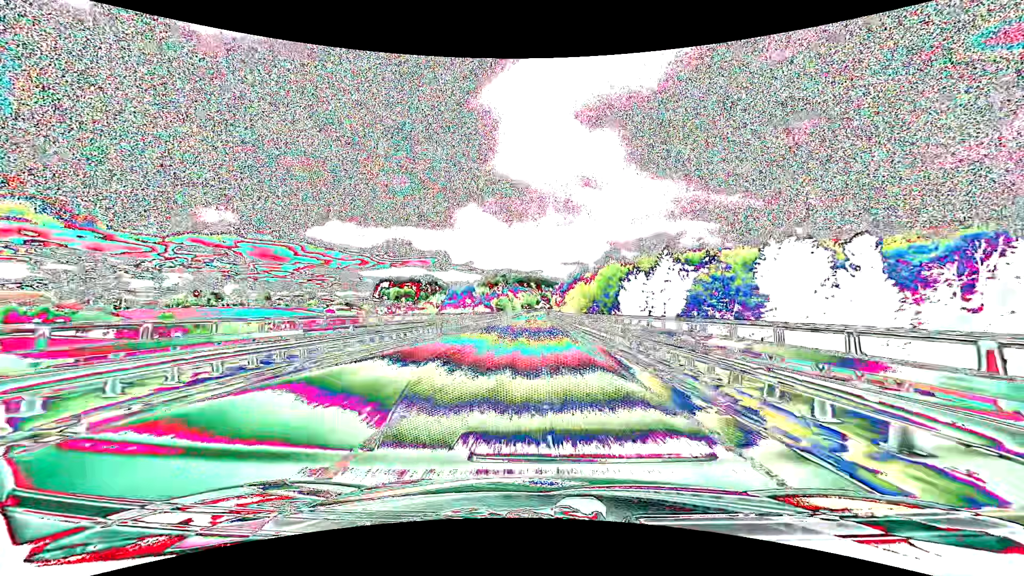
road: primary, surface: asphalt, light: Day
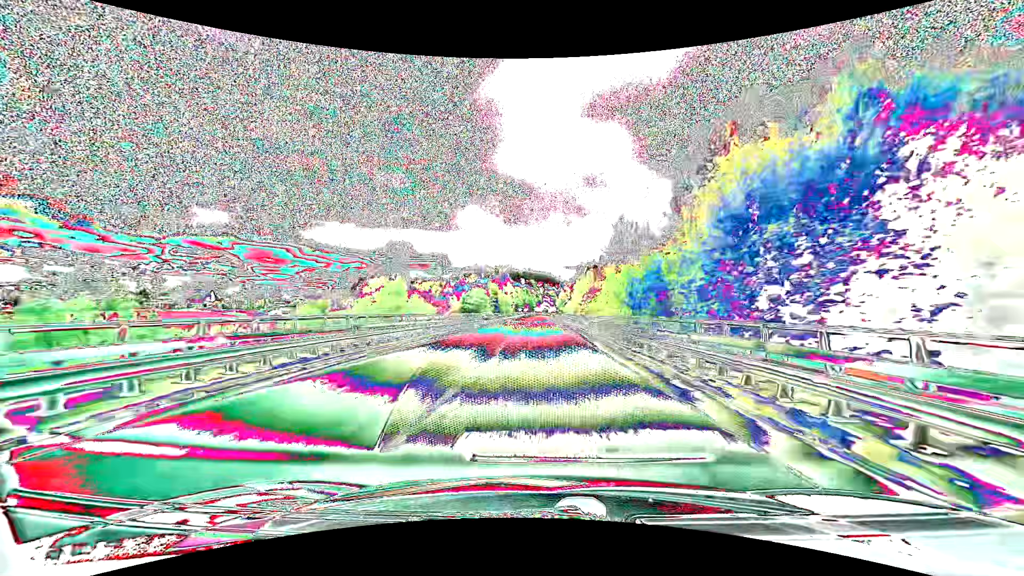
(-0.1, +80.0) m; 0°
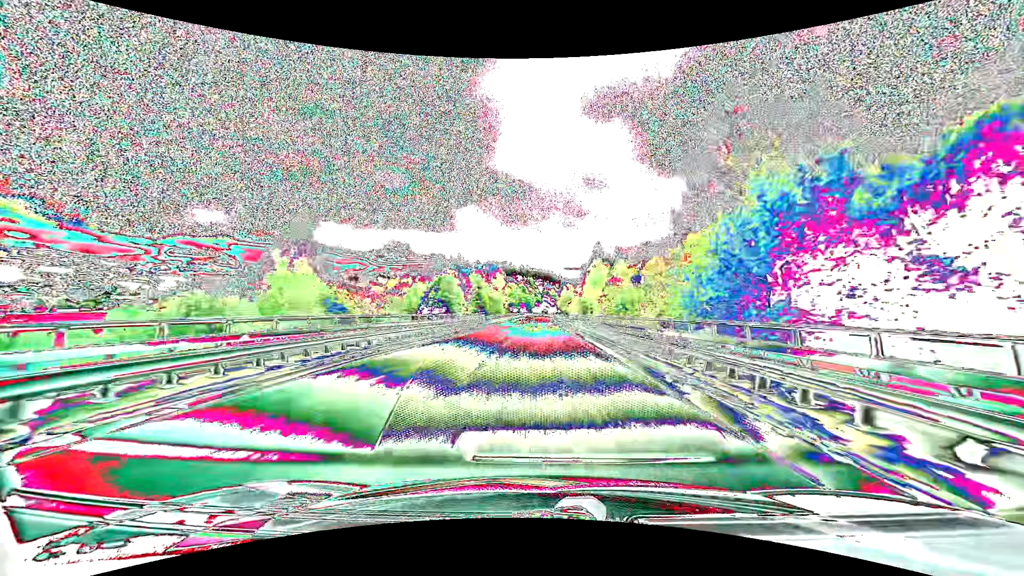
(0.0, +31.3) m; 0°
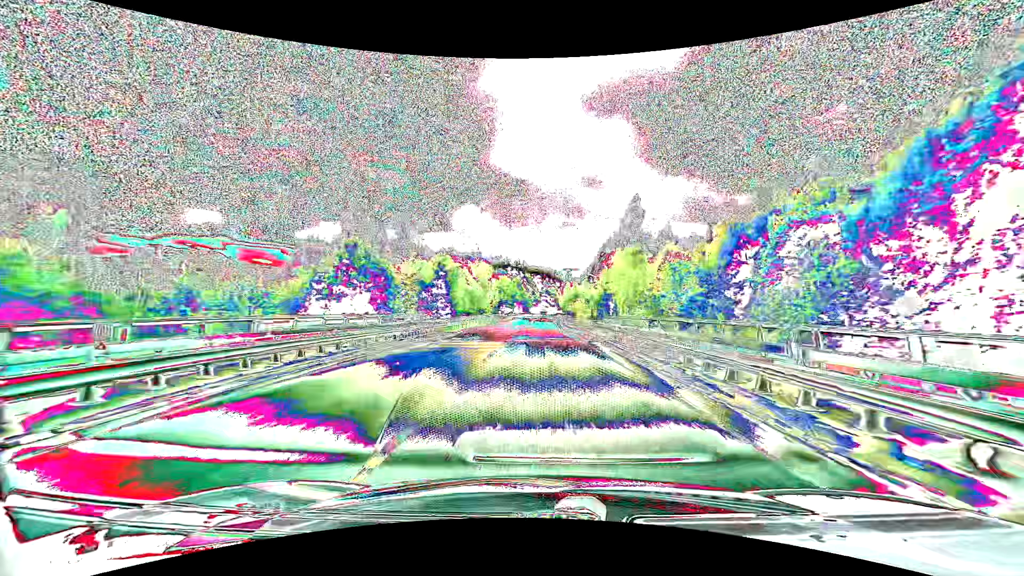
(+0.1, +31.0) m; 0°
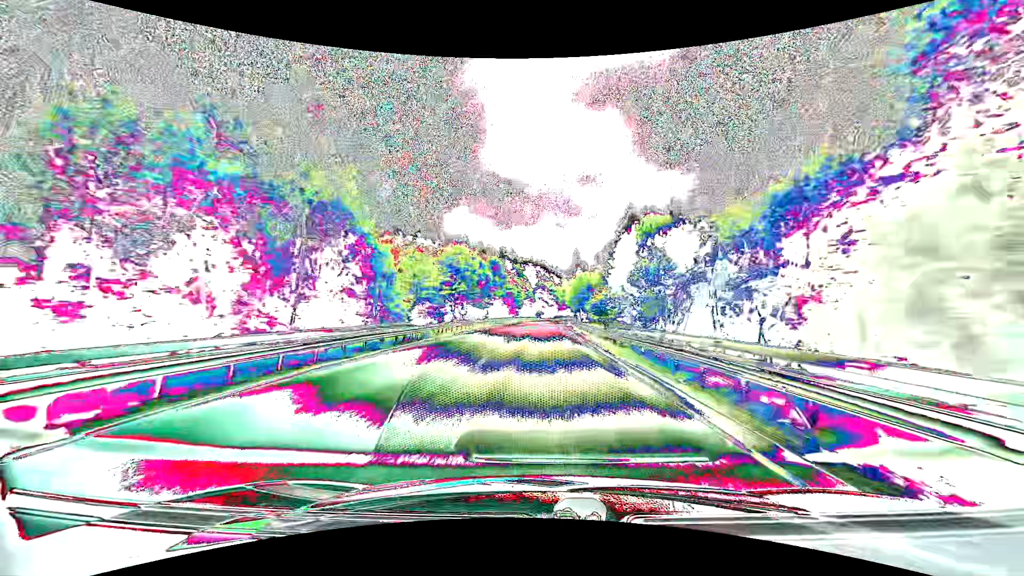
(+0.2, +61.1) m; 0°
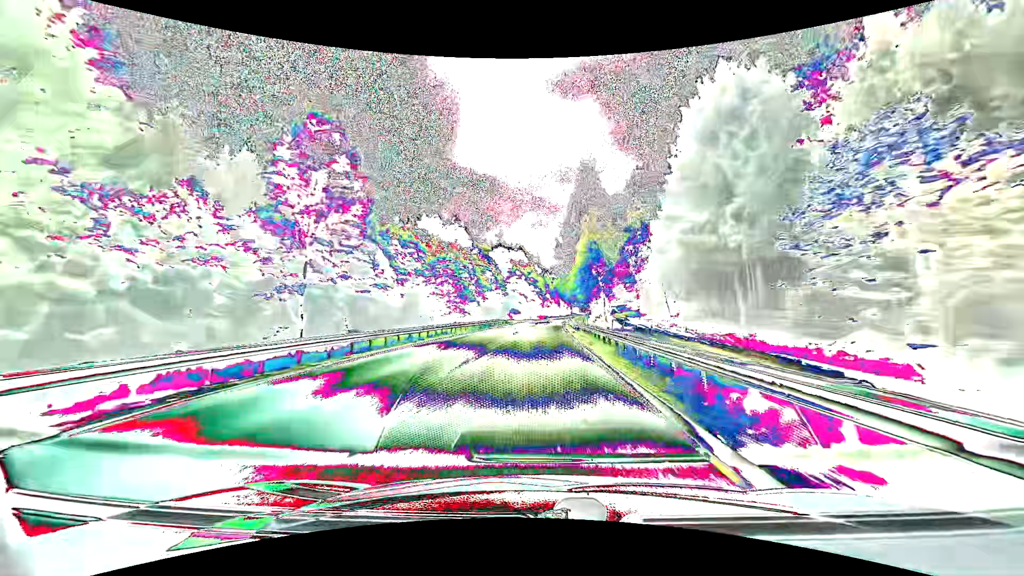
(+1.3, +59.9) m; +2°
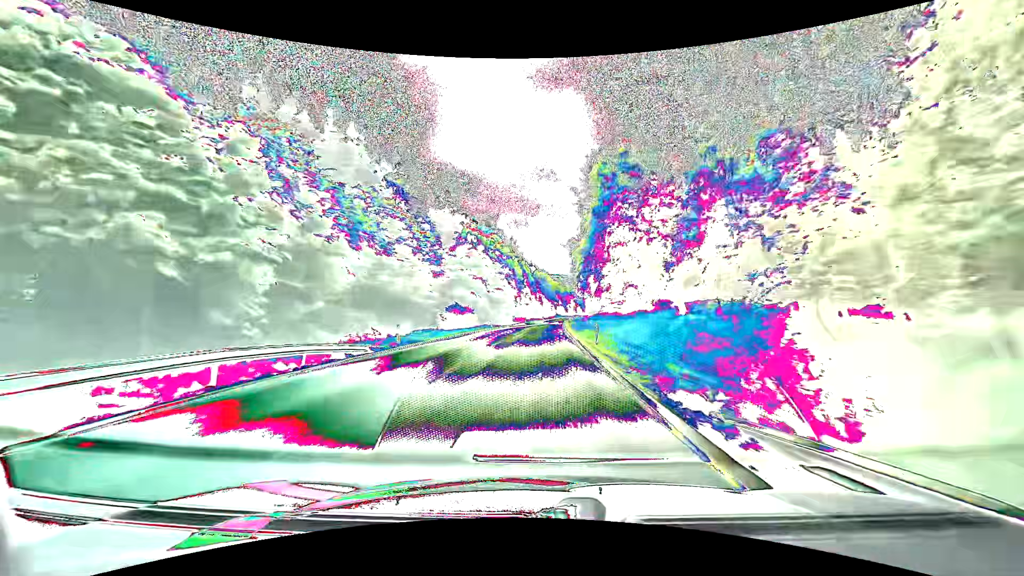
(+1.2, +60.2) m; +2°
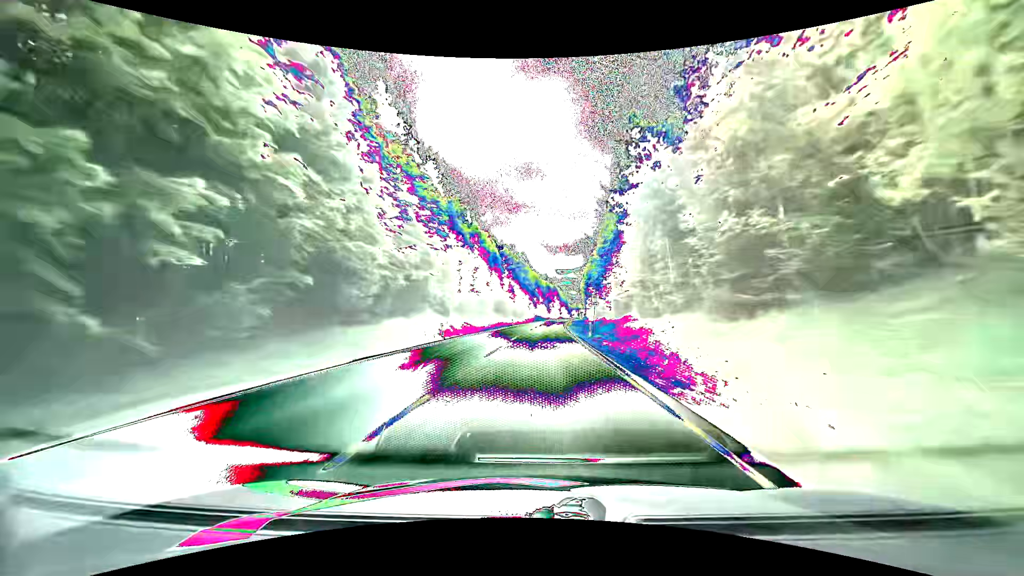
(+2.0, +76.5) m; +3°
(0, +10) (0, +20) (0, +30) (0, +40) (+1, +50) (+1, +60) (+1, +70) (+2, +80) (+2, +90) (+3, +100) m
